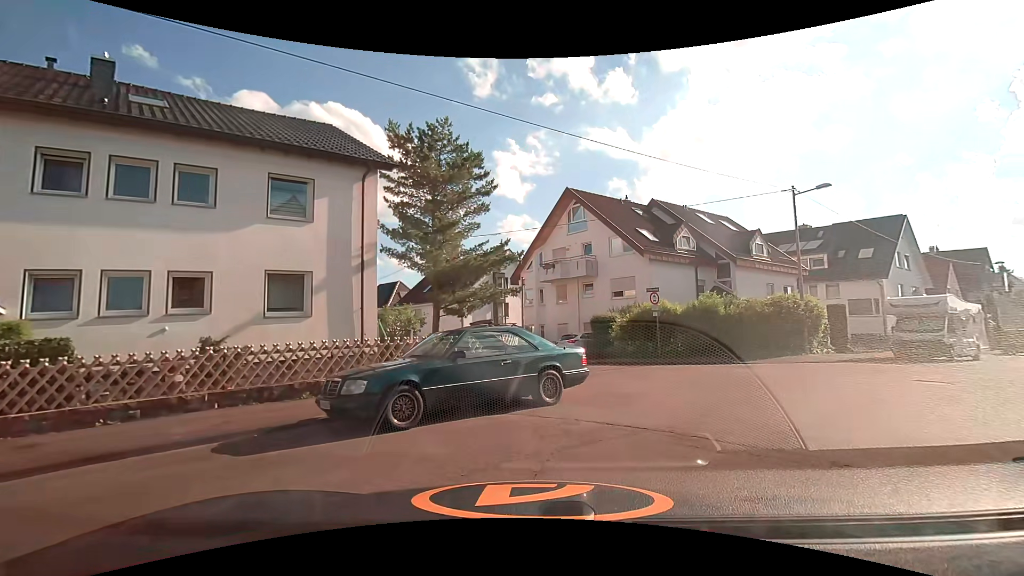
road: residential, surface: asphalt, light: Day
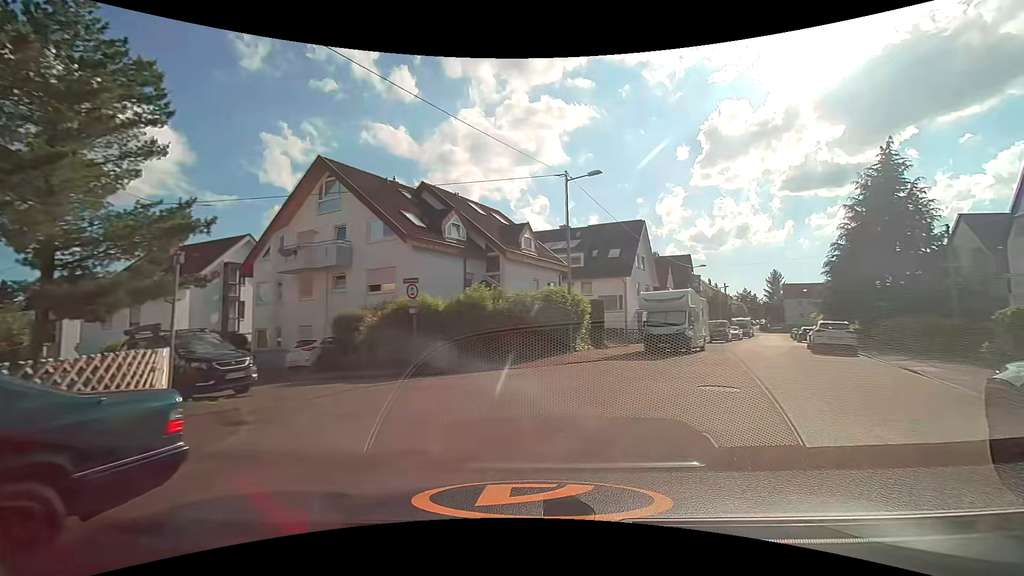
(+0.9, +5.2) m; +23°
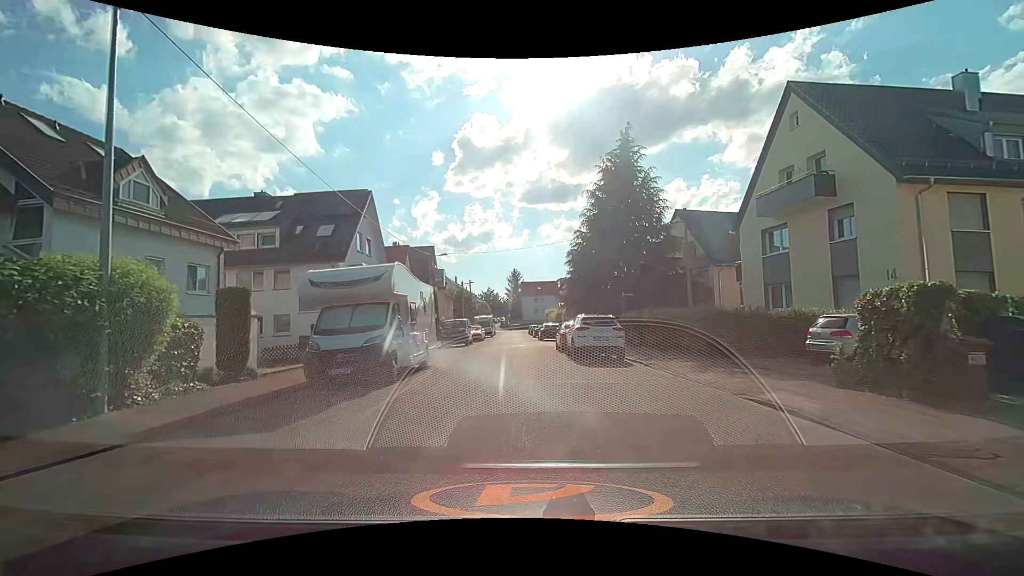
(+3.9, +10.8) m; +29°
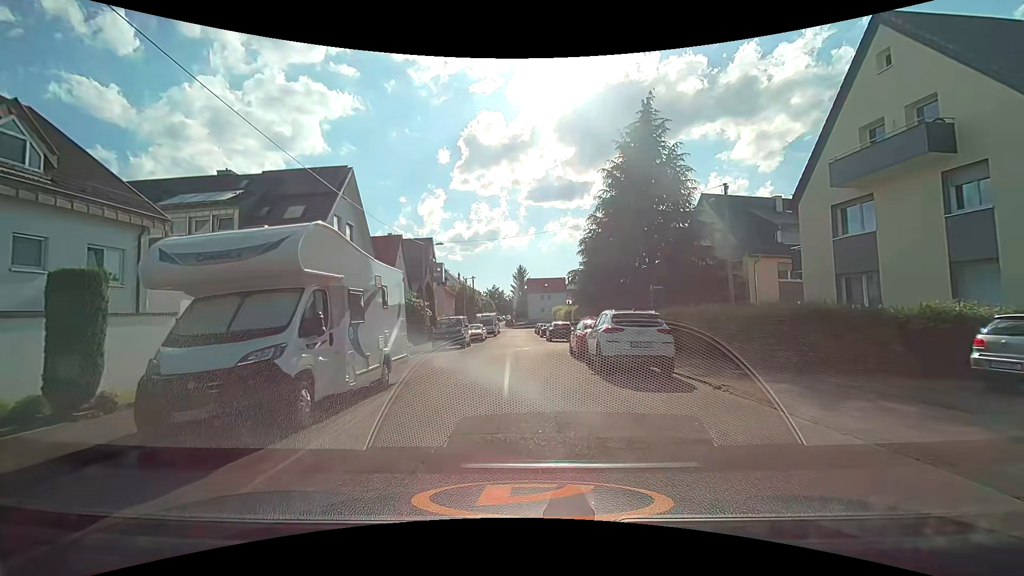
(0.0, +5.2) m; -1°
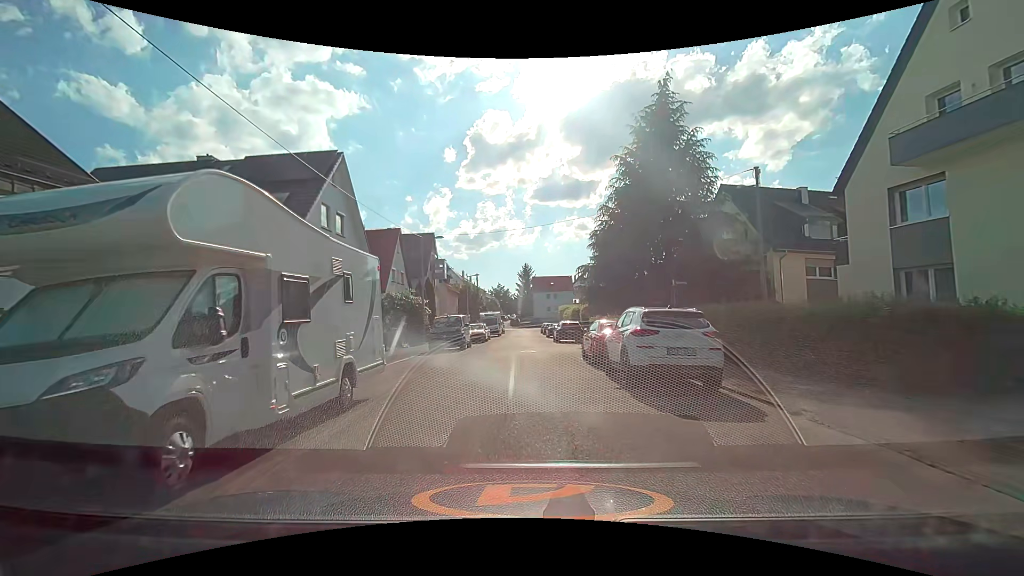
(0.0, +2.7) m; 0°
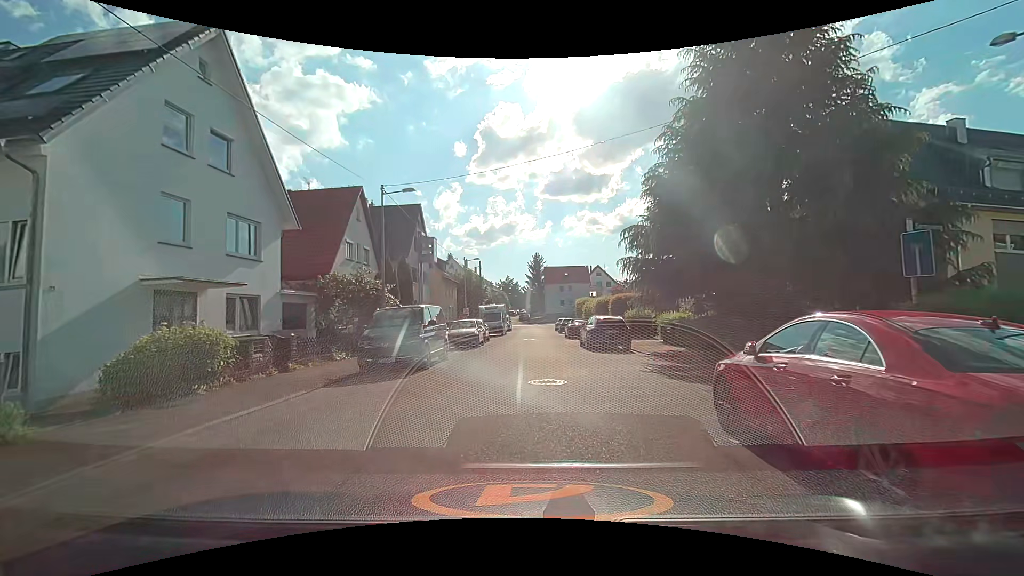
(-0.2, +12.2) m; -1°
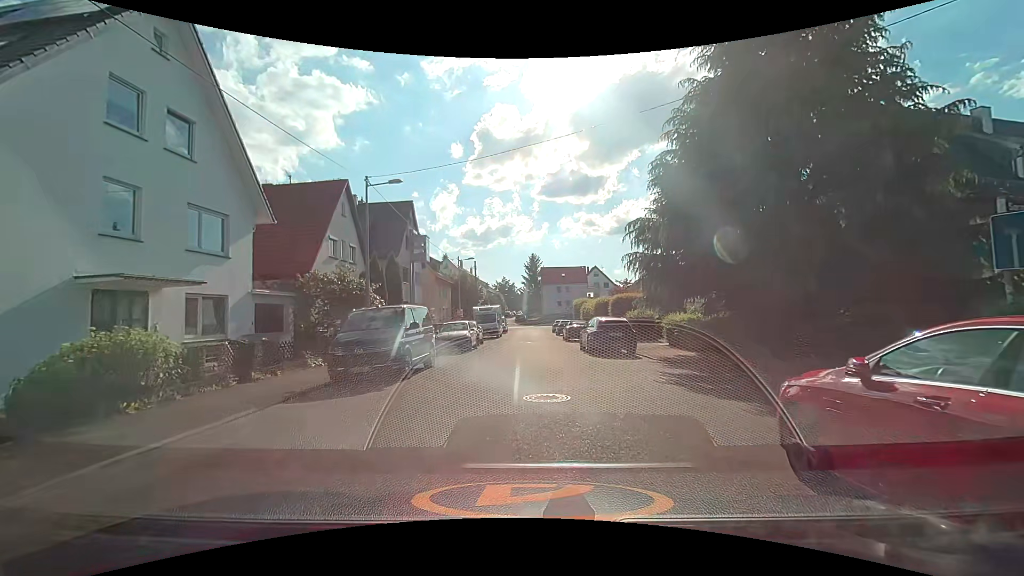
(0.0, +1.7) m; 0°
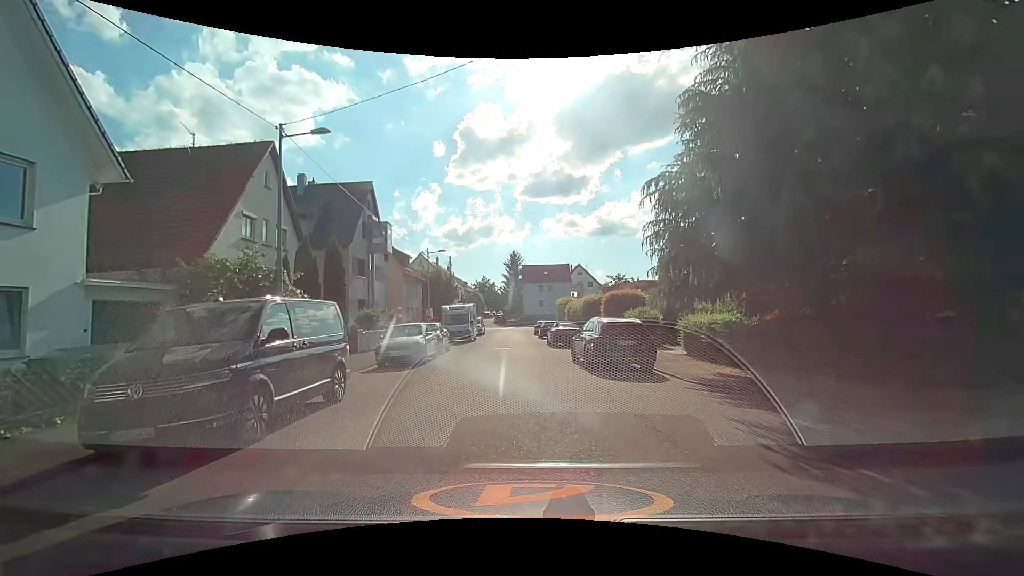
(+0.1, +5.9) m; +1°
(0, +10) (0, +20) (0, +30) (0, +40) (0, +50) (0, +60) (0, +70) (-4, +78) (-14, +78) (-23, +75) m
